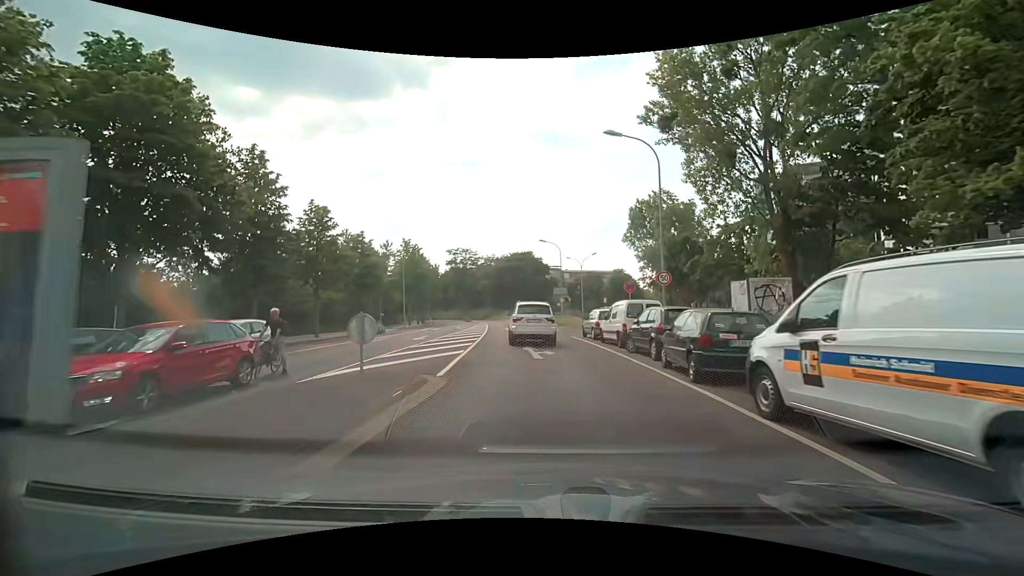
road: tertiary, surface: asphalt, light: Day
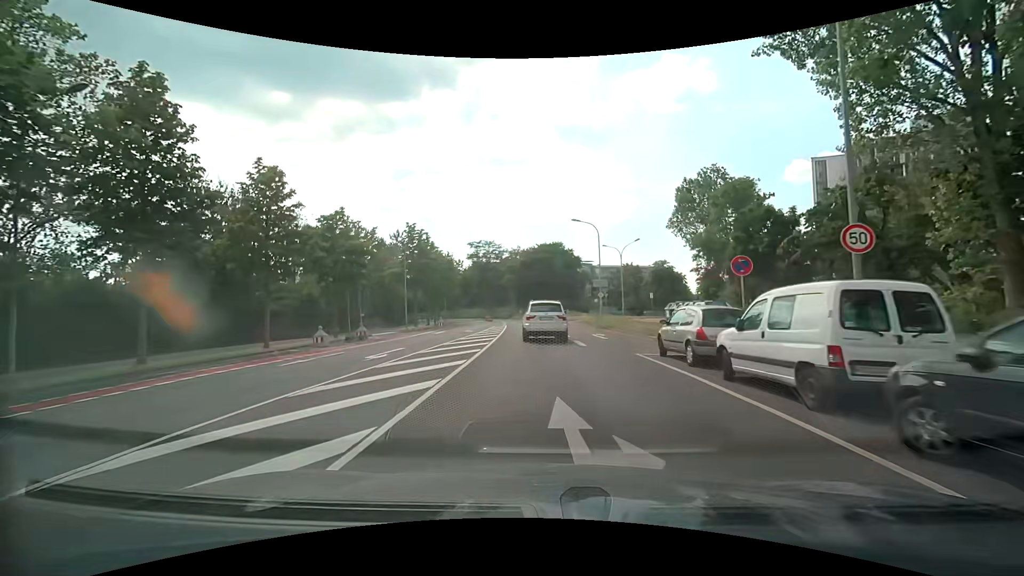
(-0.3, +11.4) m; -3°
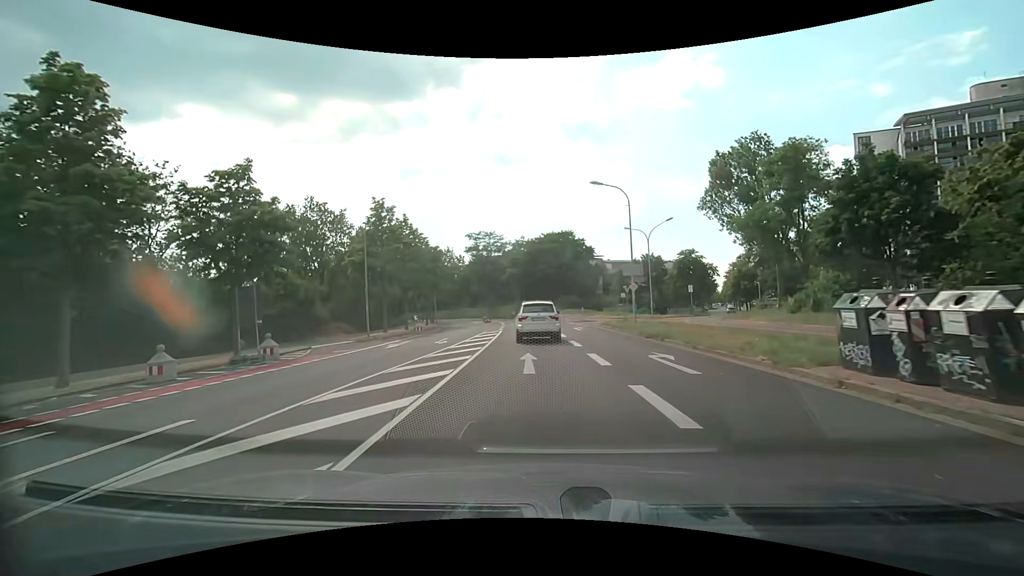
(-0.2, +12.5) m; -2°
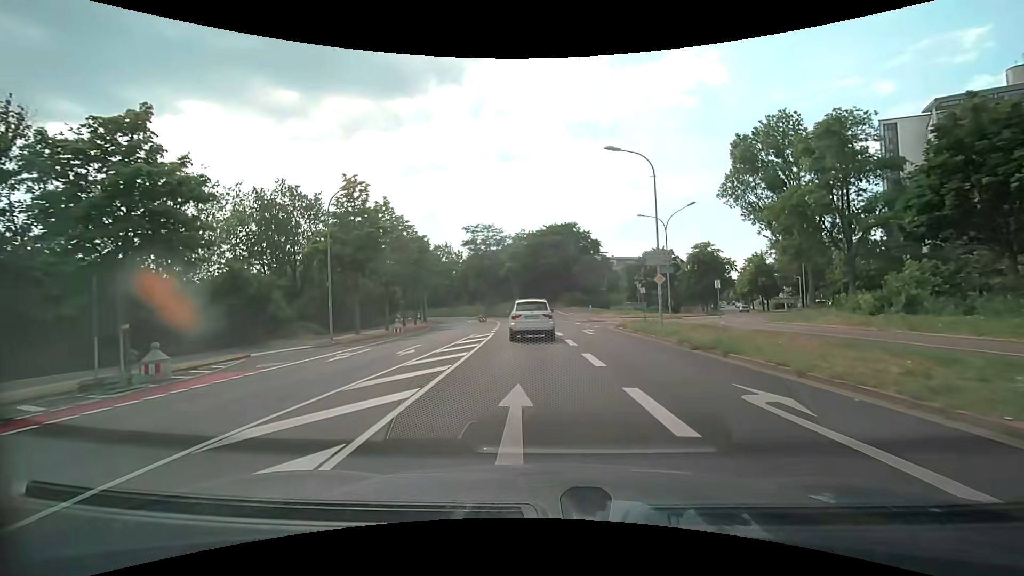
(0.0, +6.5) m; +1°
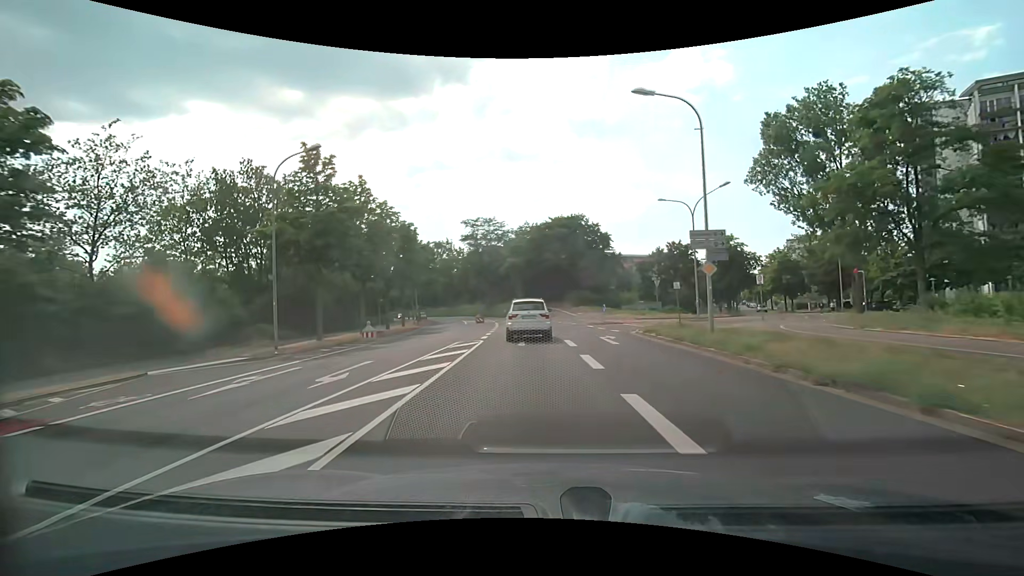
(-0.1, +6.6) m; -1°
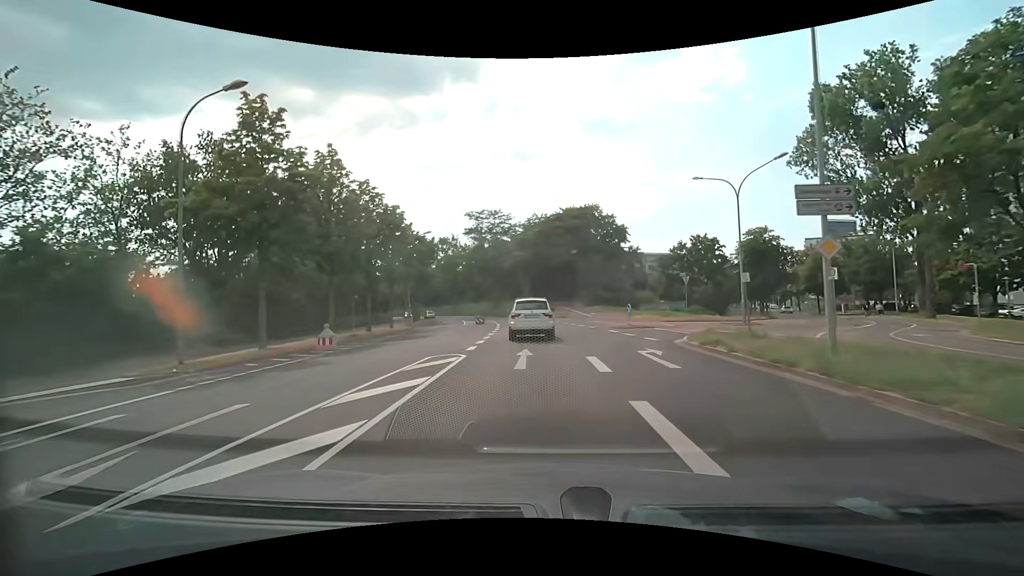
(-0.1, +6.7) m; -1°
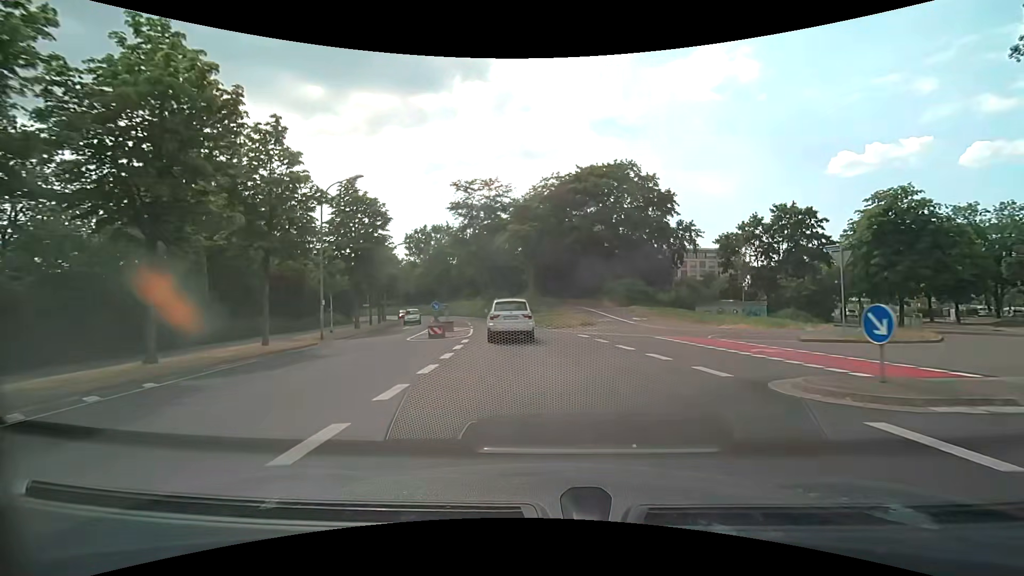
(-0.3, +20.5) m; -1°
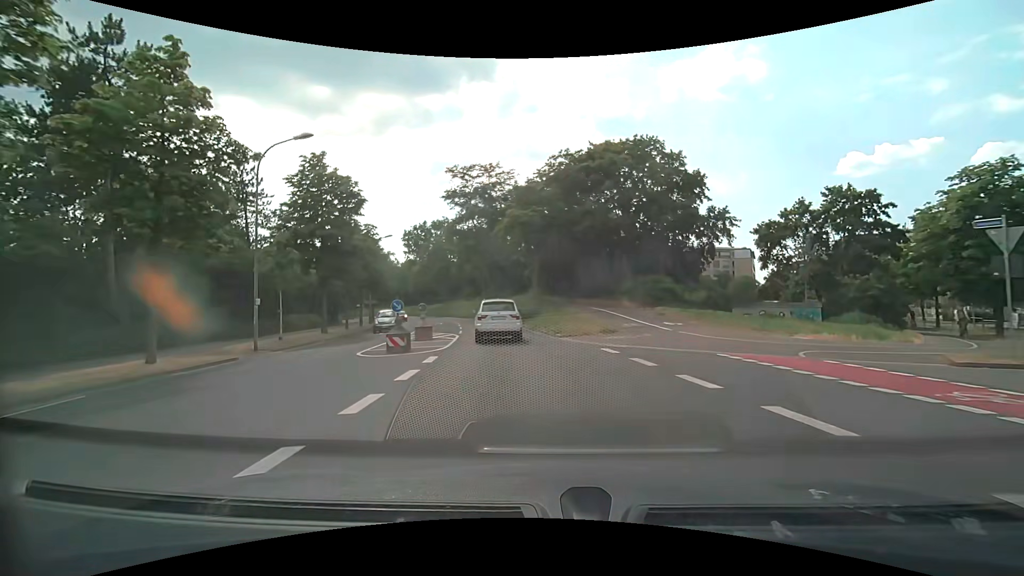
(0.0, +7.0) m; 0°
(0, +10) (-1, +20) (-3, +30) (-5, +40) (-8, +49) (-11, +59) (-14, +68) (-17, +78) (-21, +87) (-24, +96) m
